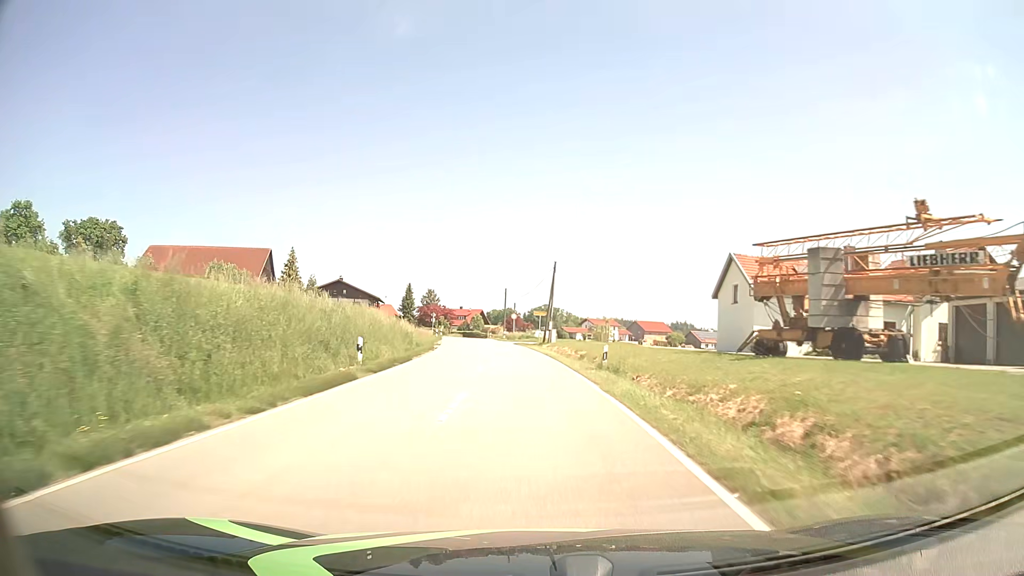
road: tertiary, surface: asphalt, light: Day
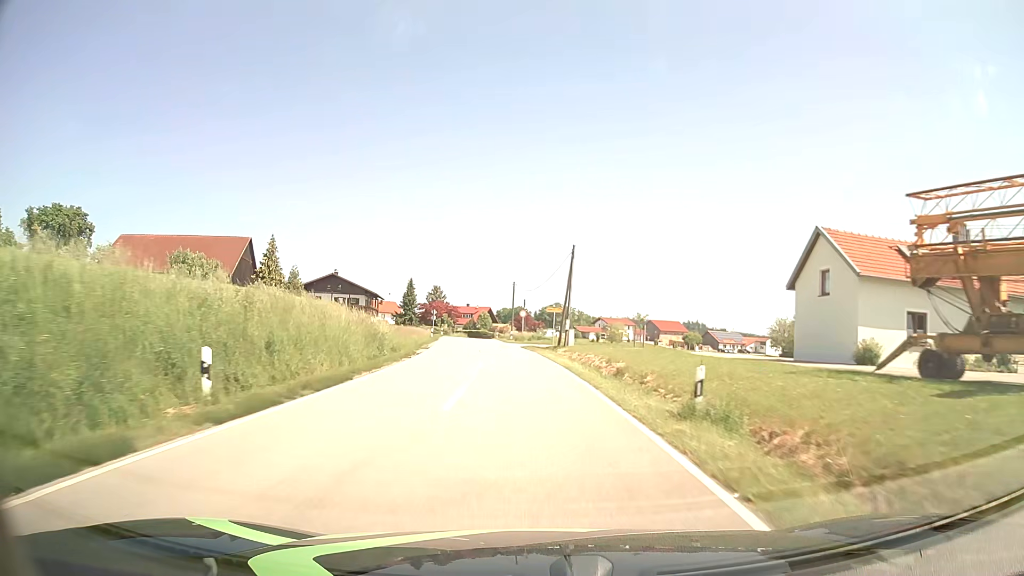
(0.0, +10.2) m; 0°
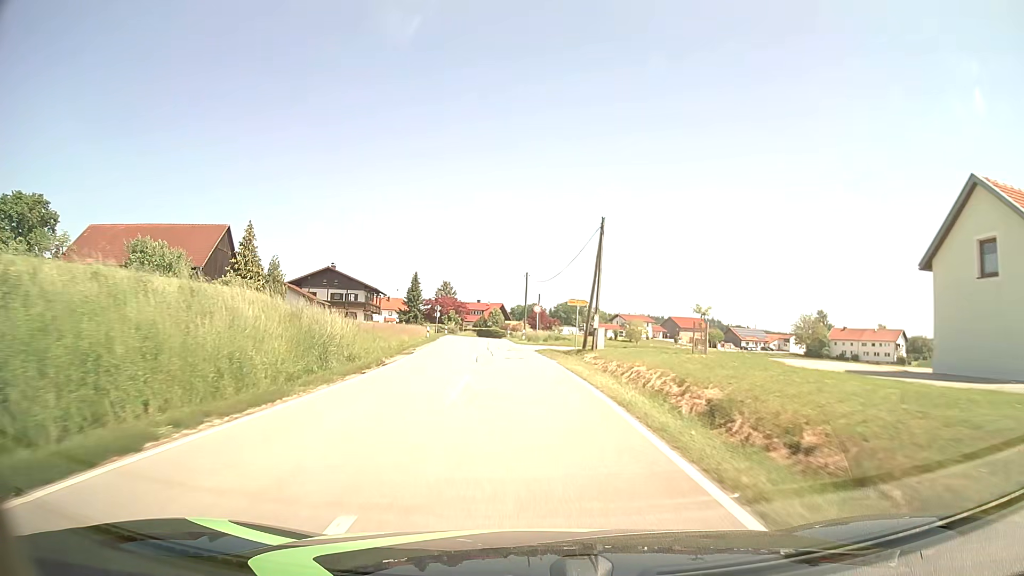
(-0.1, +9.8) m; -1°
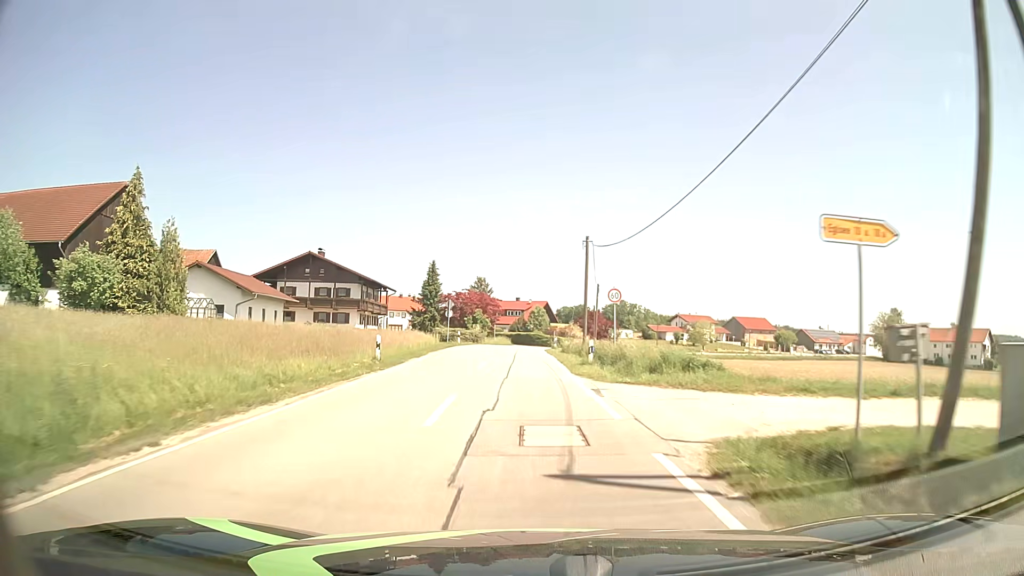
(-1.0, +27.0) m; -4°
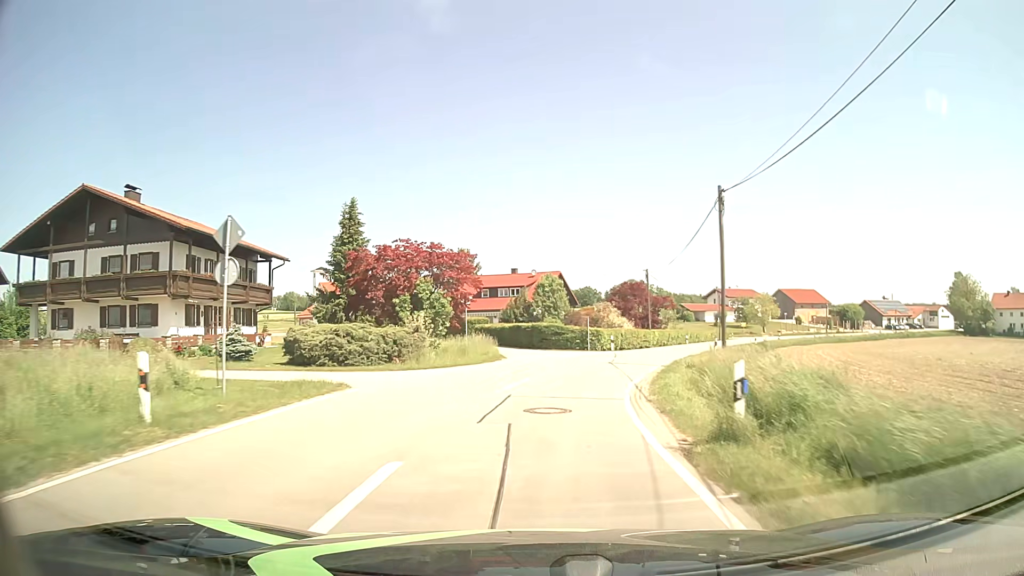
(-0.8, +42.3) m; -1°
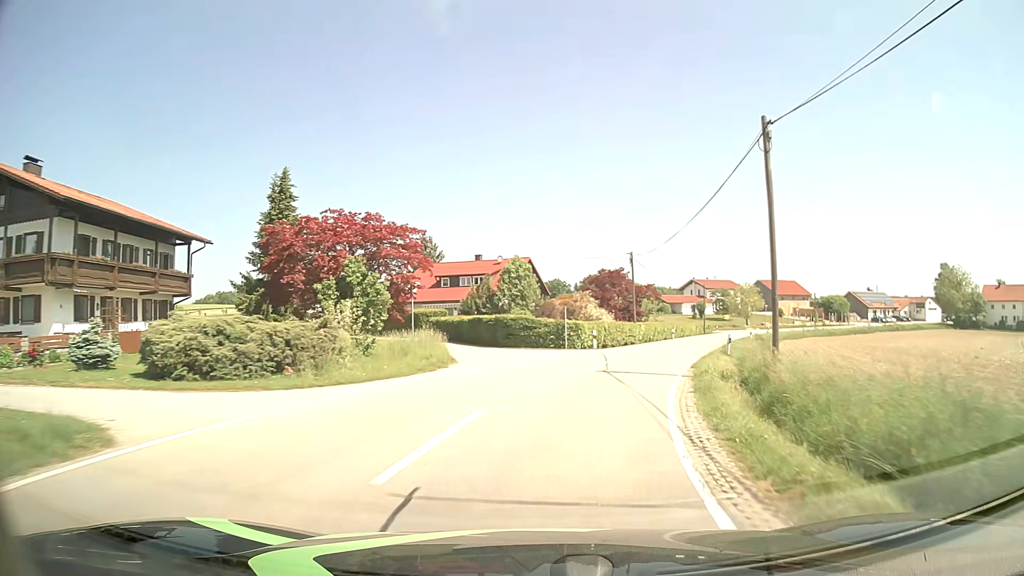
(+0.2, +8.1) m; +3°
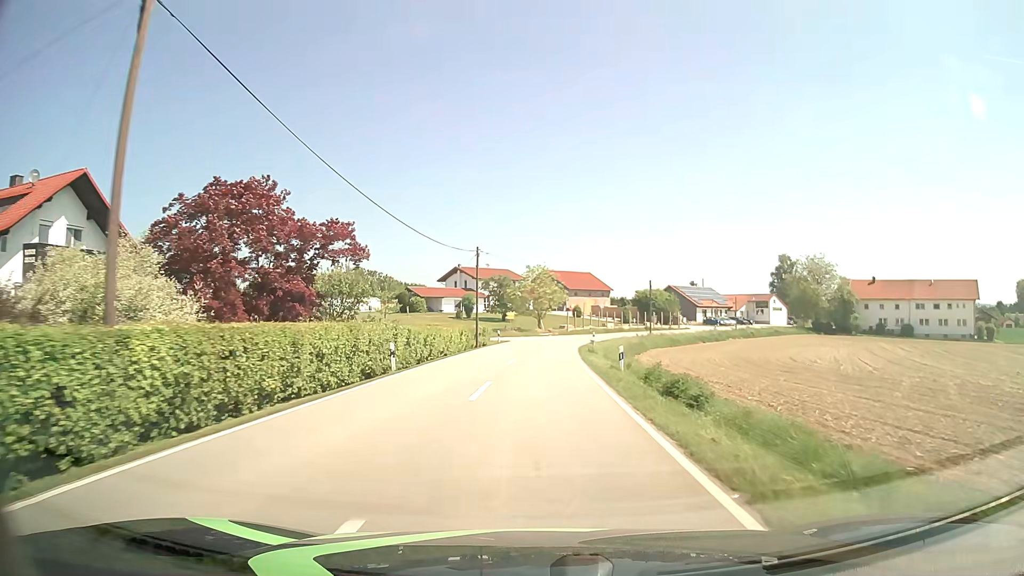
(+9.4, +39.7) m; +20°
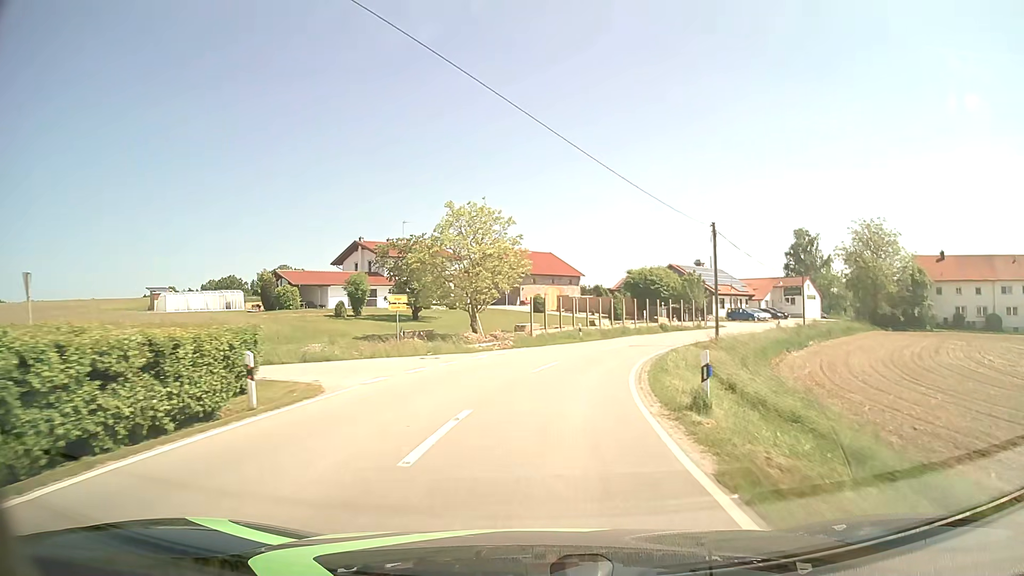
(+1.1, +41.1) m; +4°
(0, +10) (+2, +20) (+4, +30) (+8, +39) (+12, +48) (+18, +56) (+24, +64) (+30, +72) (+37, +80) (+43, +87) m
